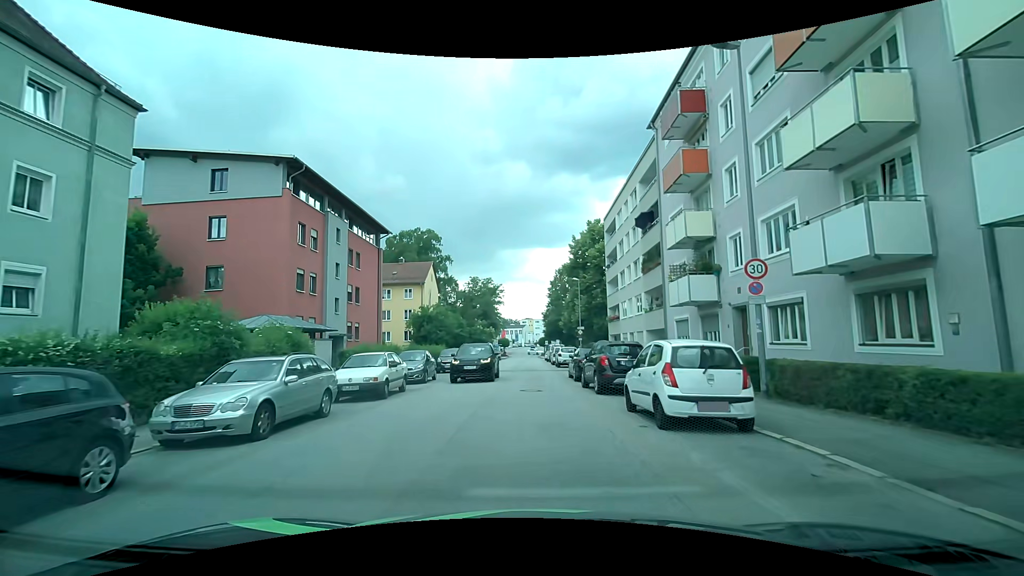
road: tertiary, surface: asphalt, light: Day
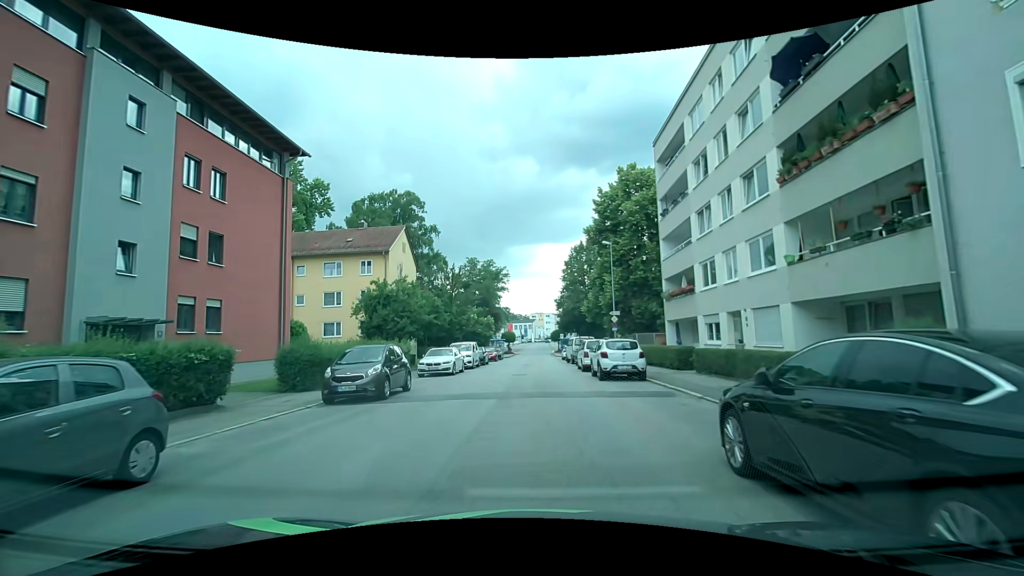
(+0.1, +19.3) m; 0°
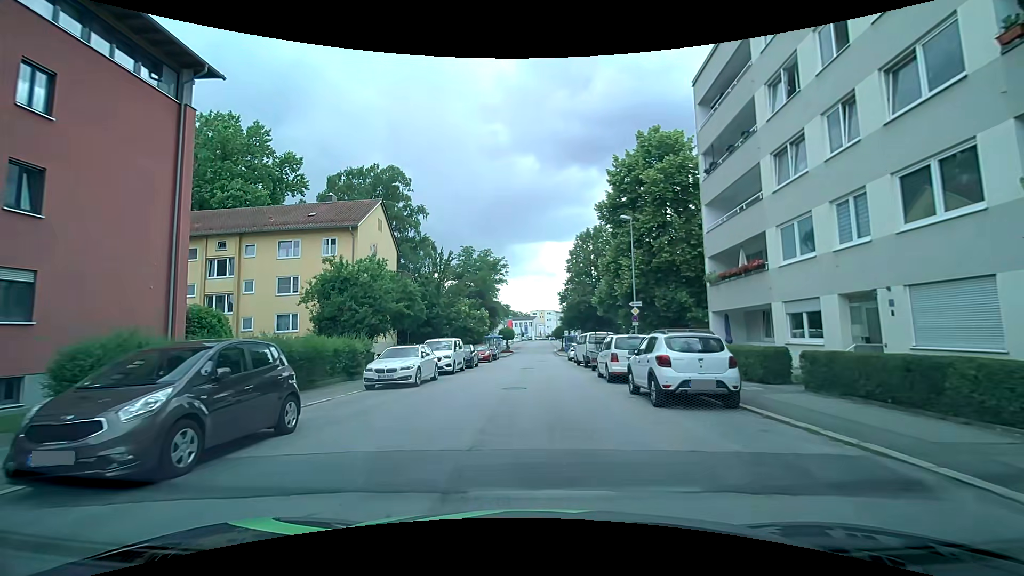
(0.0, +8.3) m; -1°
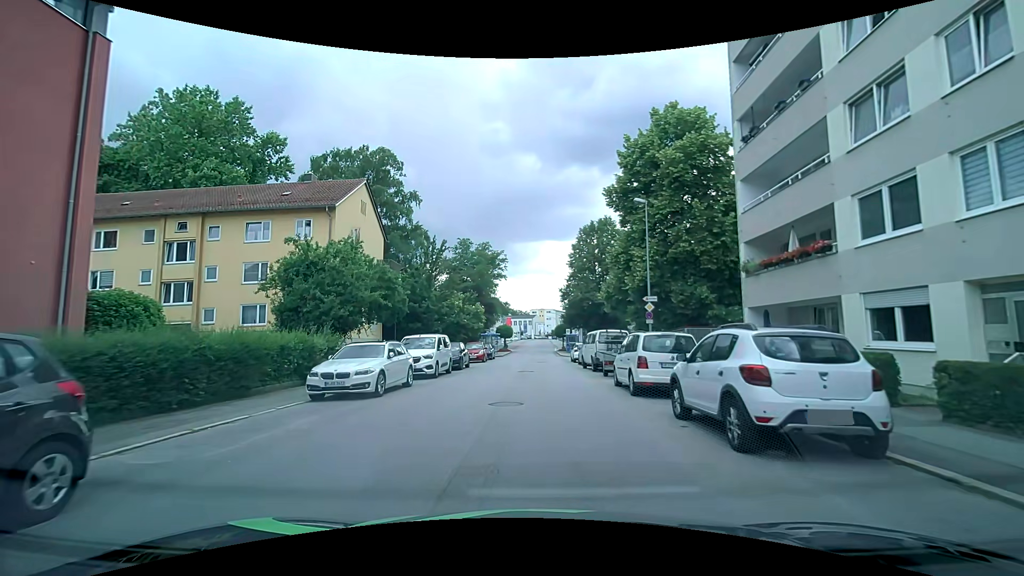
(0.0, +4.3) m; +1°
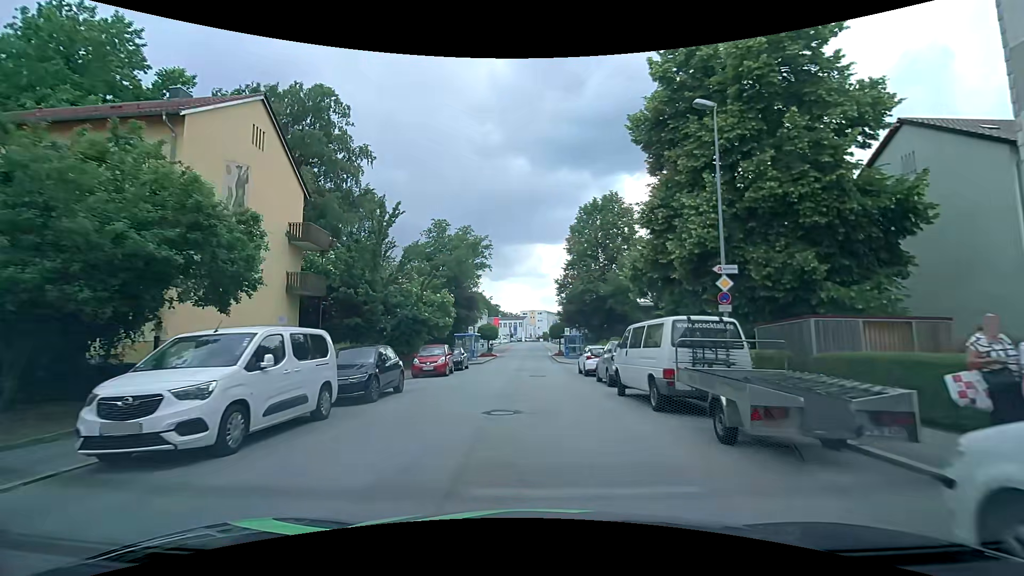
(0.0, +13.1) m; 0°
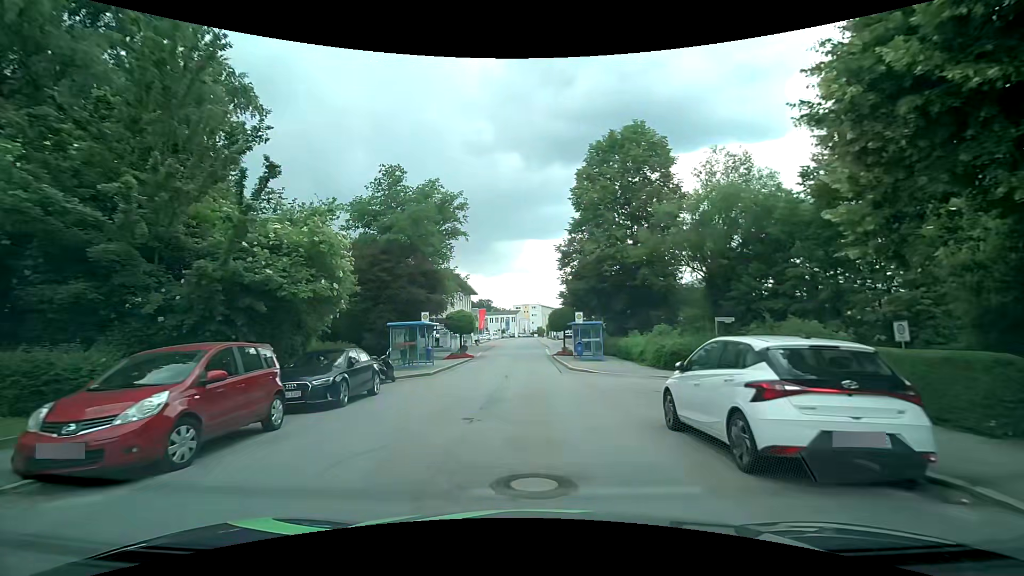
(+0.4, +18.0) m; +2°
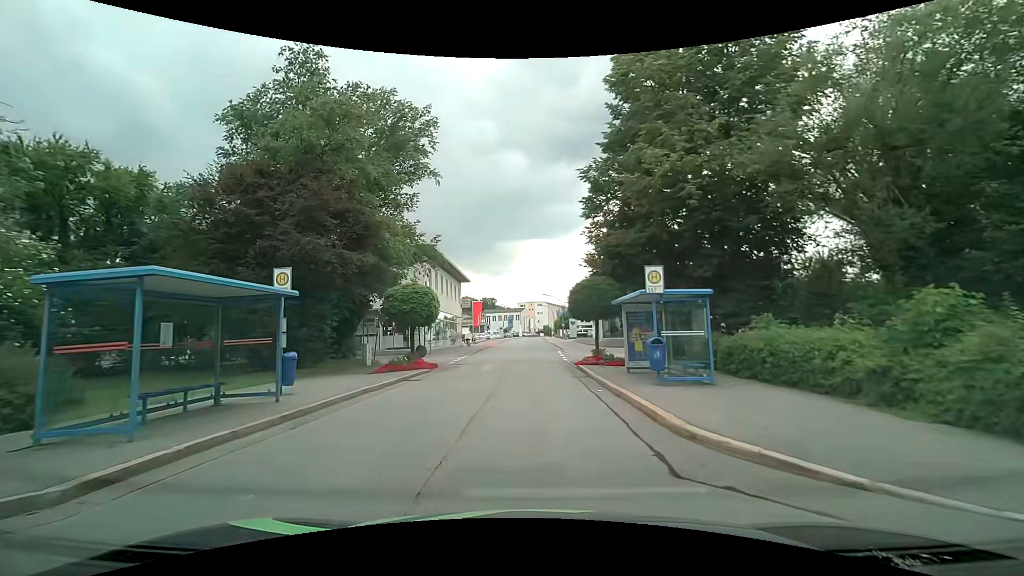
(0.0, +17.7) m; -1°
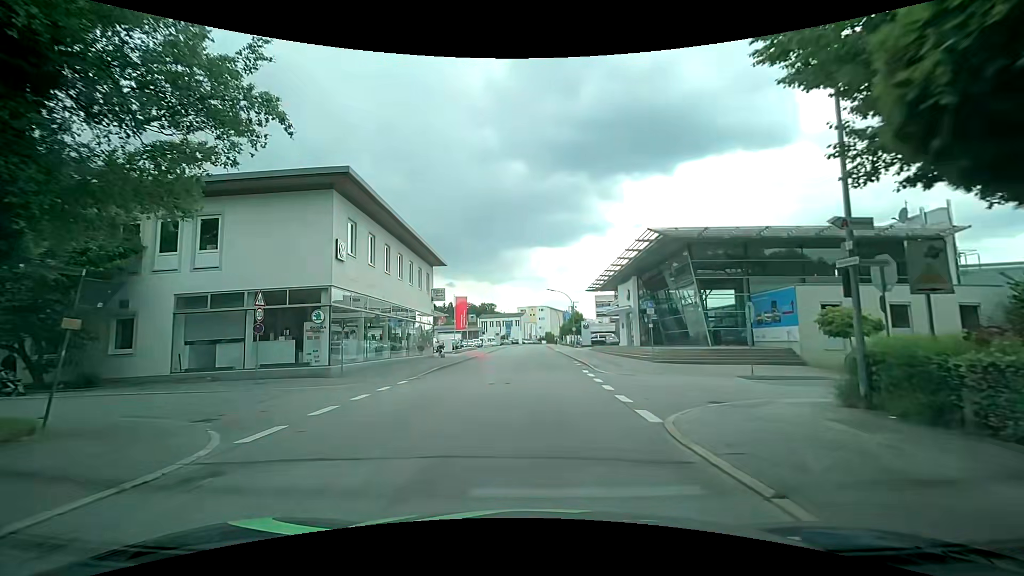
(0.0, +20.9) m; 0°
(0, +10) (0, +20) (+1, +30) (+1, +40) (+1, +50) (+1, +60) (+1, +70) (+1, +80) (+1, +90) (+1, +100) m
